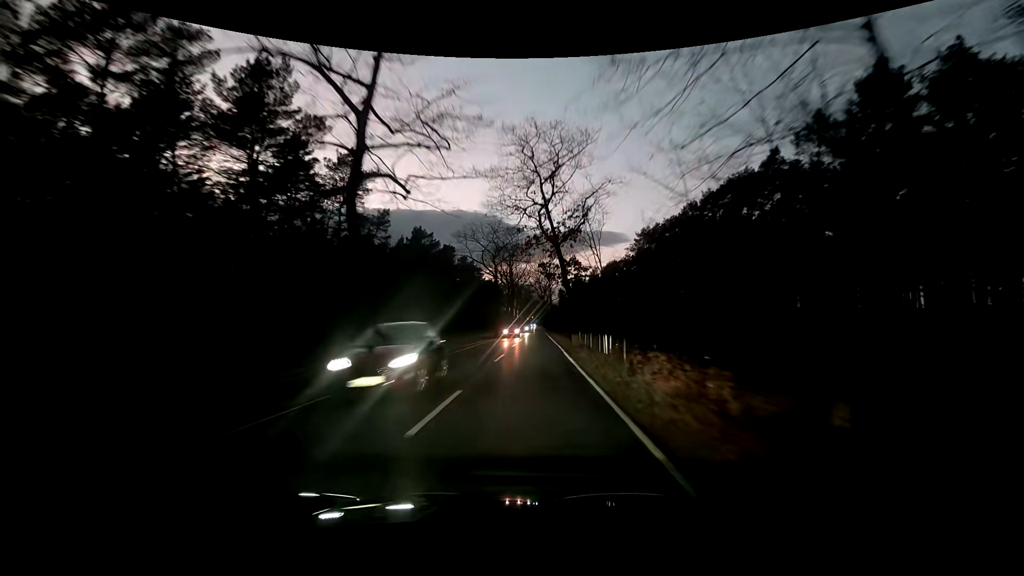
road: tertiary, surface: asphalt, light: Dusk
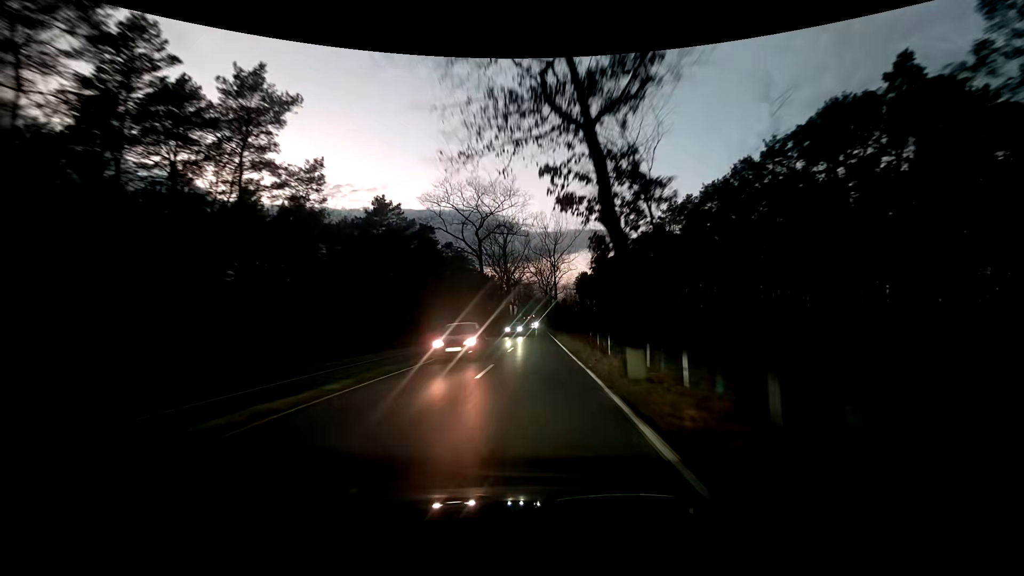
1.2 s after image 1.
(-0.2, +18.1) m; -1°
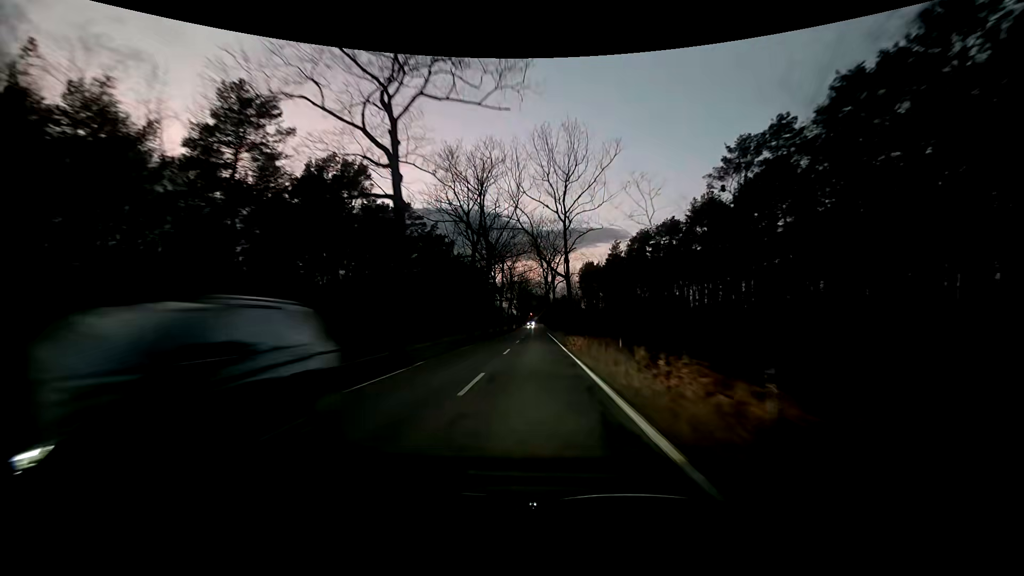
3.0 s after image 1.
(+0.1, +26.9) m; +1°
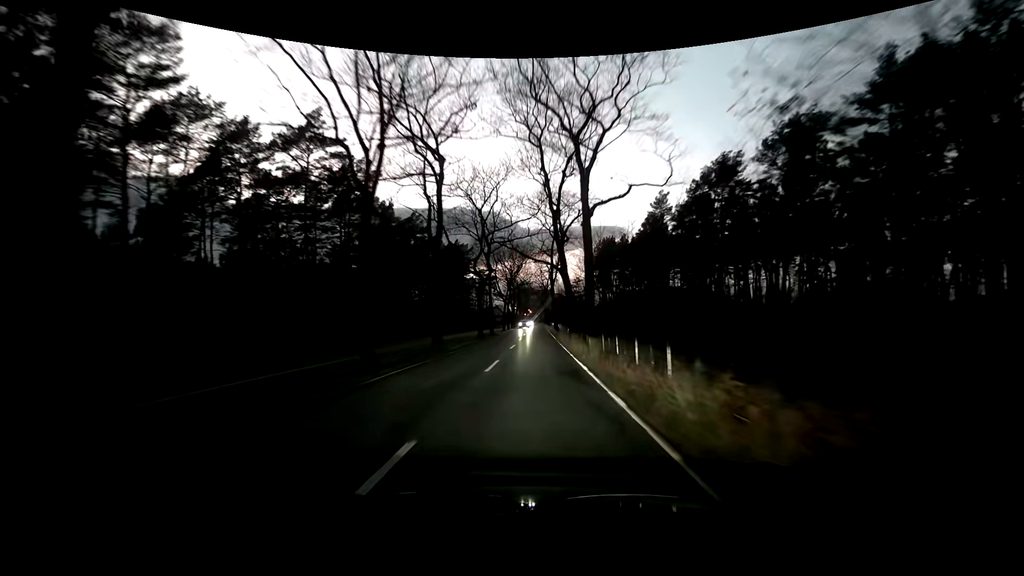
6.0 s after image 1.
(-0.2, +43.6) m; 0°
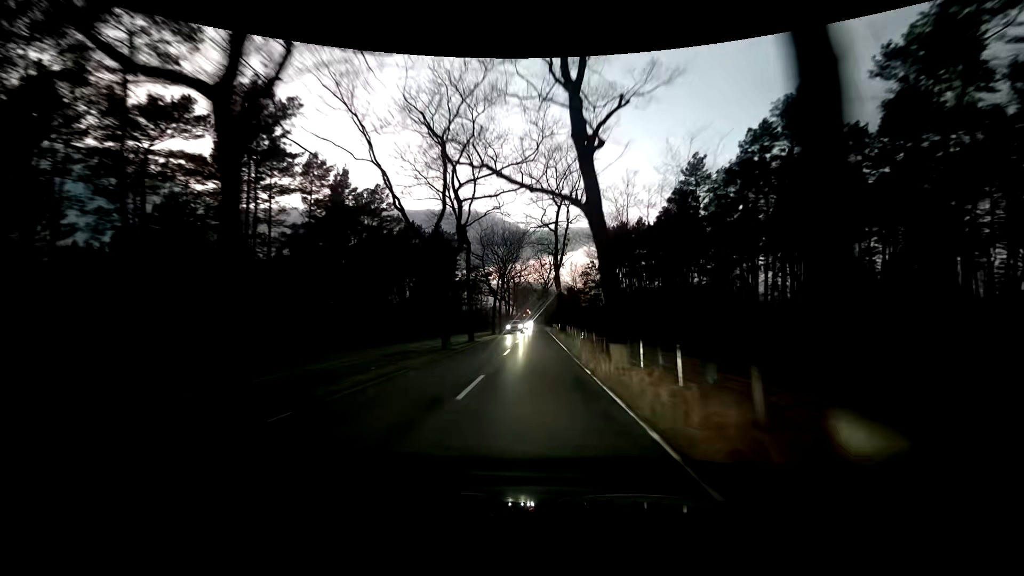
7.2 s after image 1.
(-0.1, +16.8) m; 0°
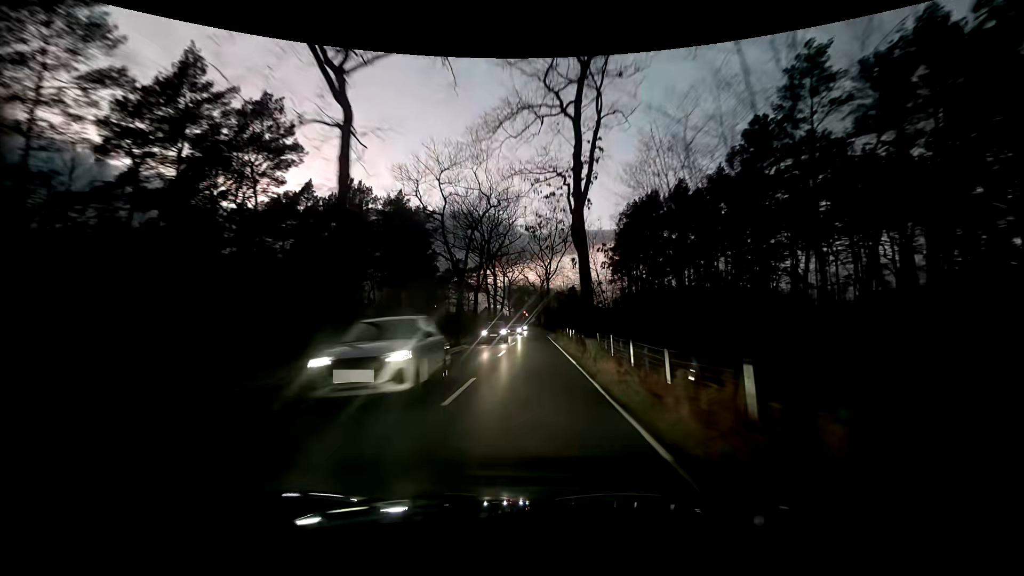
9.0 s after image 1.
(0.0, +24.6) m; 0°
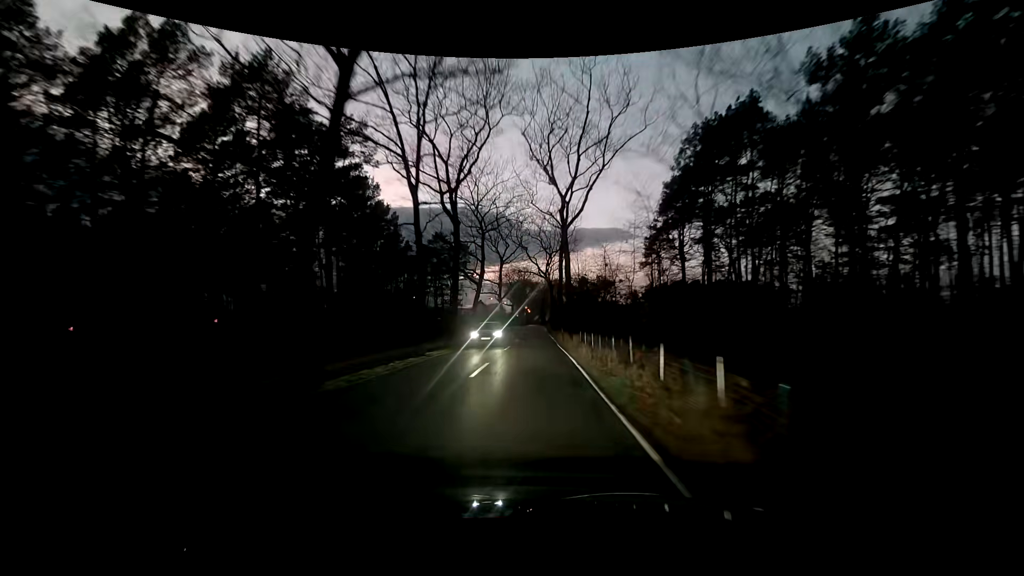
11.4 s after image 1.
(-0.1, +32.4) m; -1°
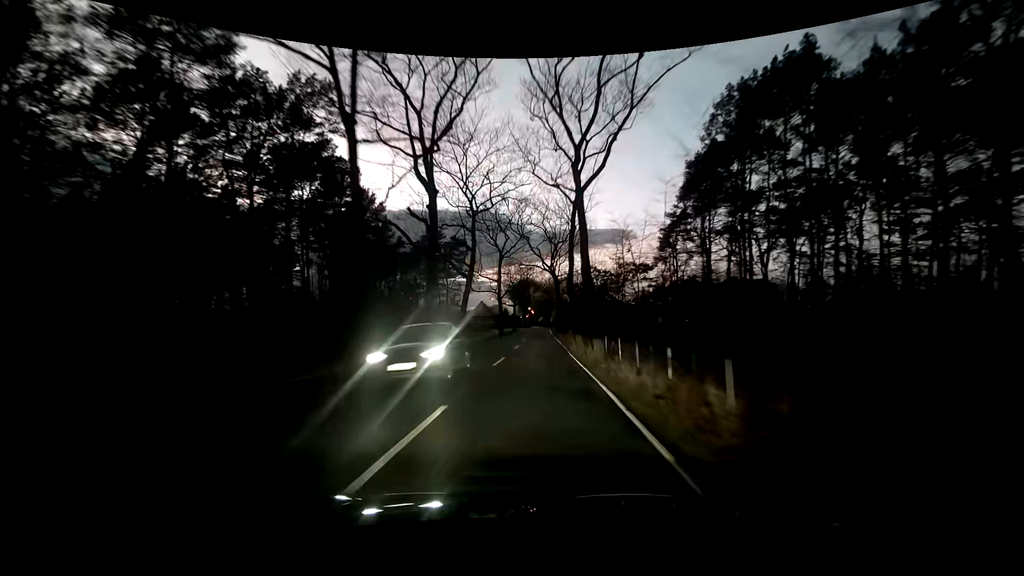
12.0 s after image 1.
(0.0, +8.0) m; 0°
(0, +10) (0, +20) (0, +30) (0, +40) (0, +50) (0, +60) (0, +70) (0, +80) (0, +90) (0, +100) m
